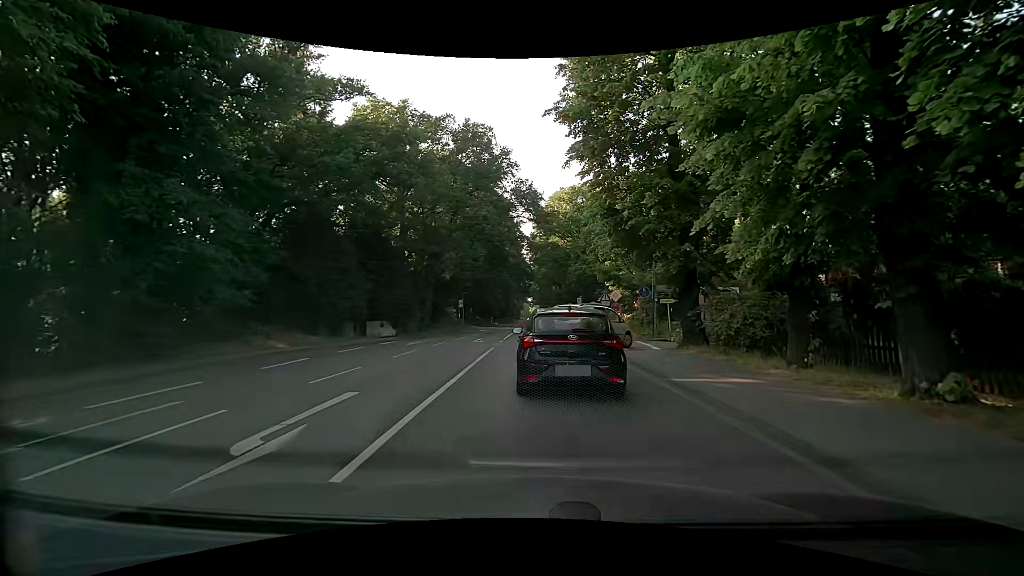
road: secondary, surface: asphalt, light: Day
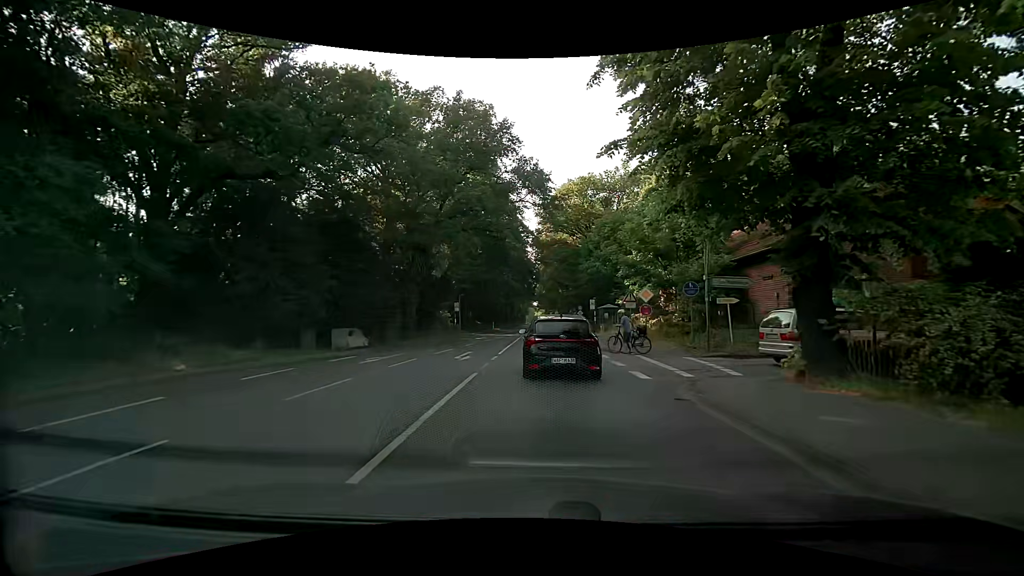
(-0.1, +7.6) m; +1°
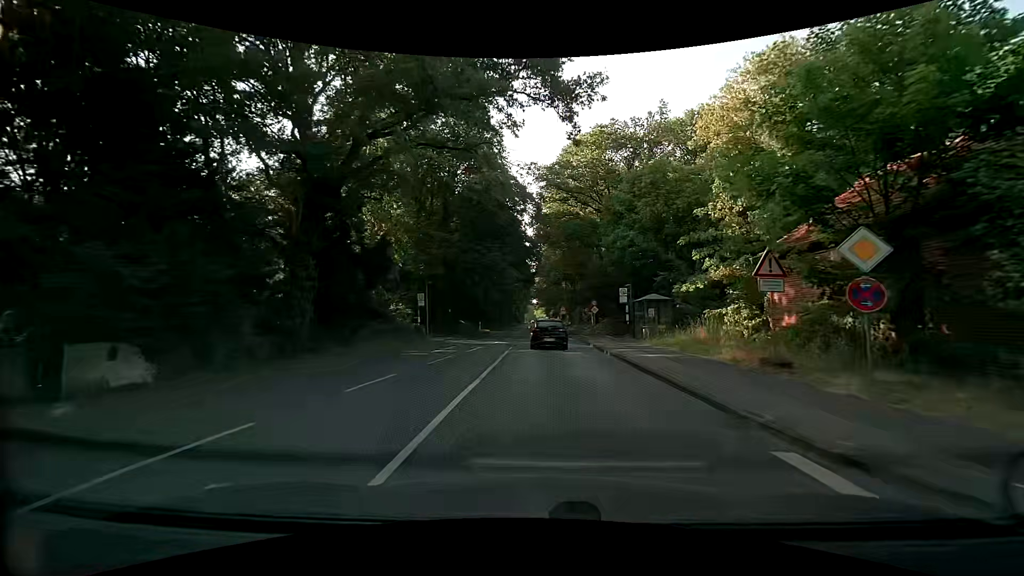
(-0.7, +17.6) m; -2°
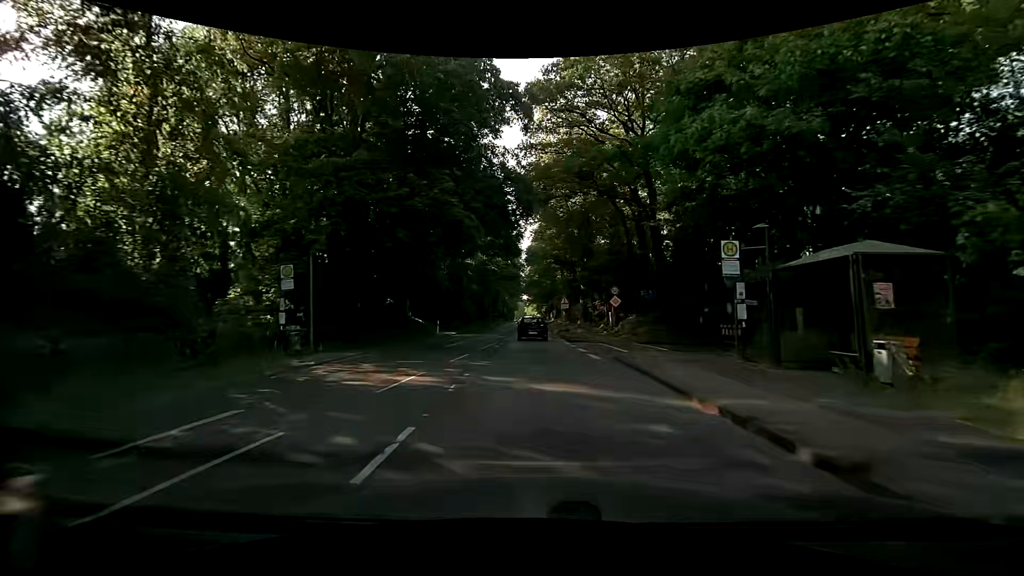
(+0.2, +19.2) m; +1°
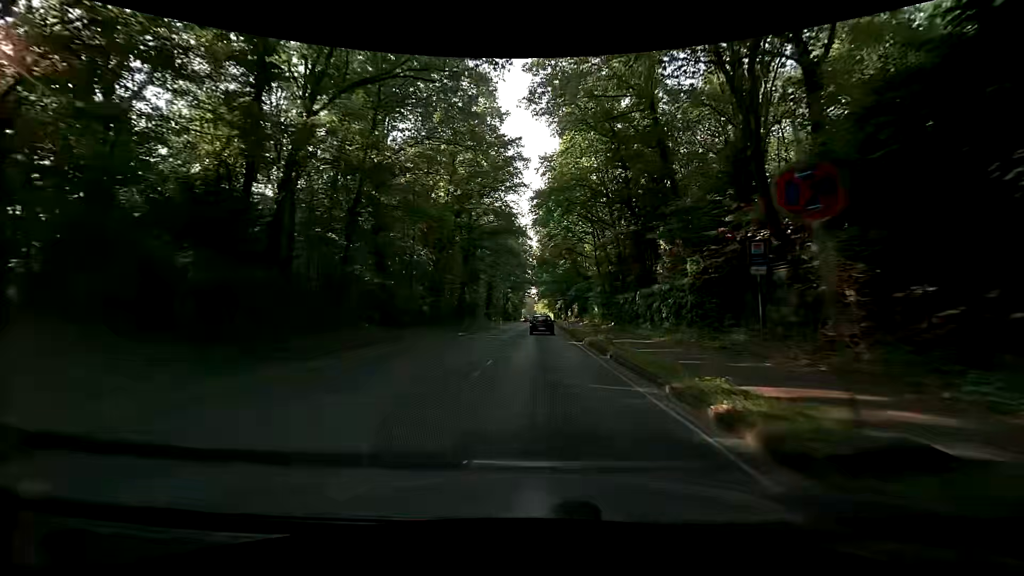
(-0.6, +37.5) m; -2°
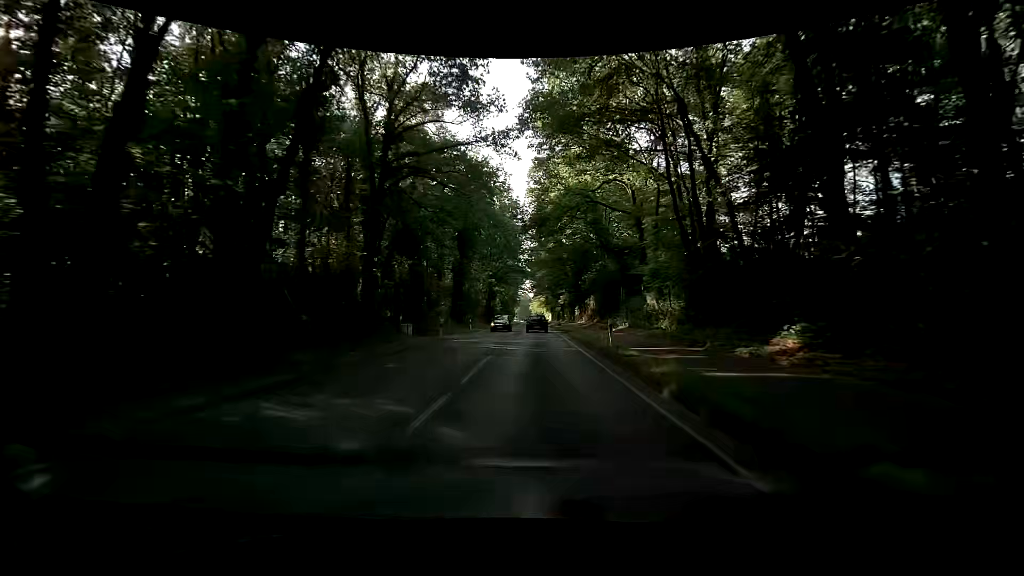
(+0.3, +30.3) m; 0°
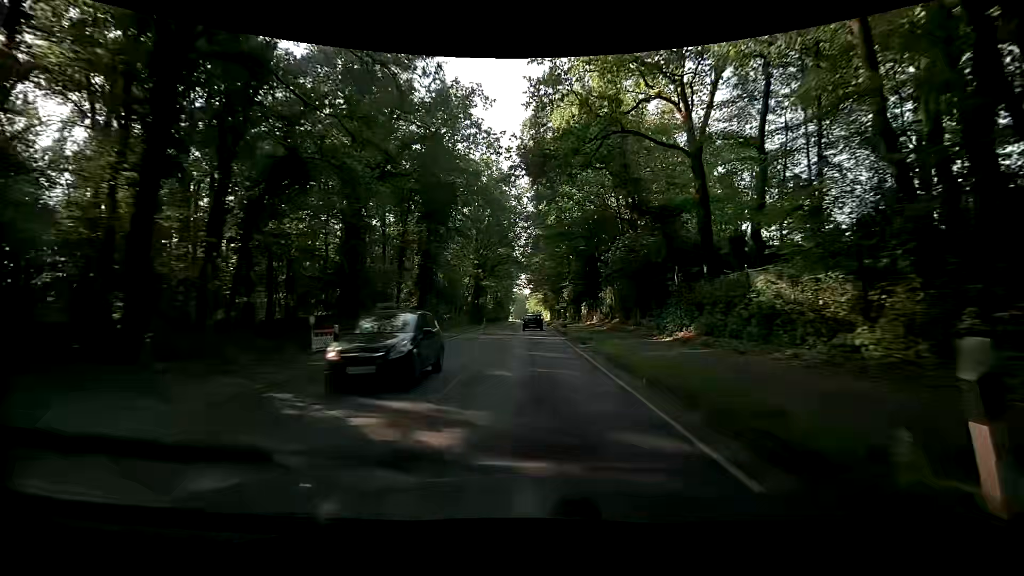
(+0.2, +15.0) m; +2°
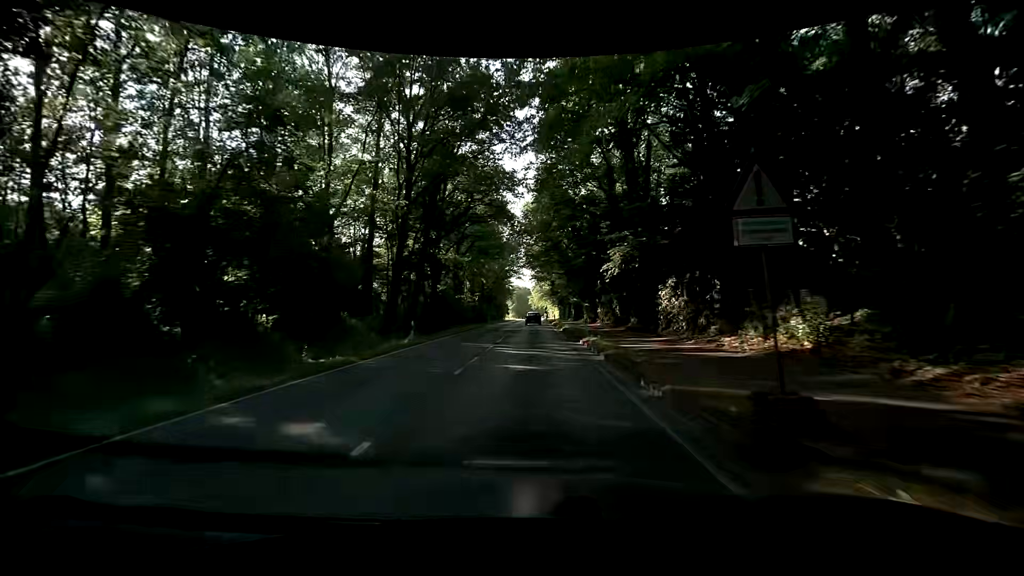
(-0.6, +37.3) m; -2°
(0, +10) (0, +20) (0, +30) (0, +40) (0, +50) (0, +60) (0, +70) (0, +80) (0, +90) (0, +100) m
